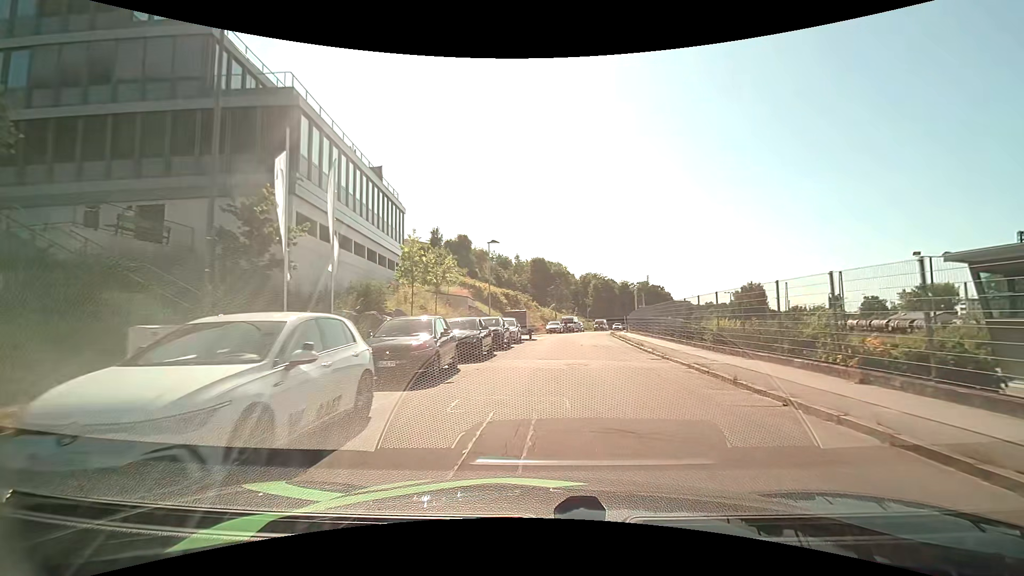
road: residential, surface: asphalt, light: Day
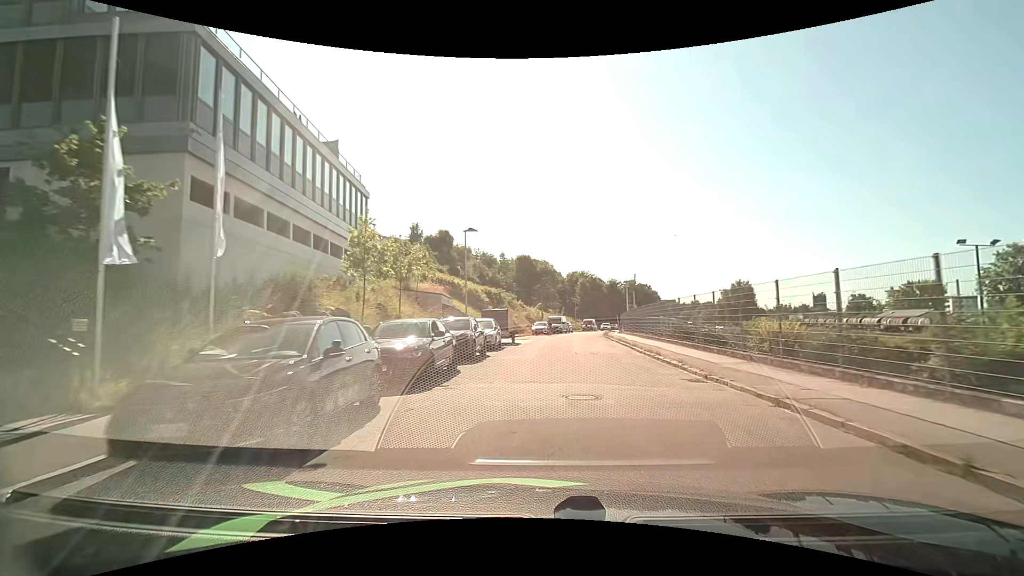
(+0.1, +5.7) m; +2°
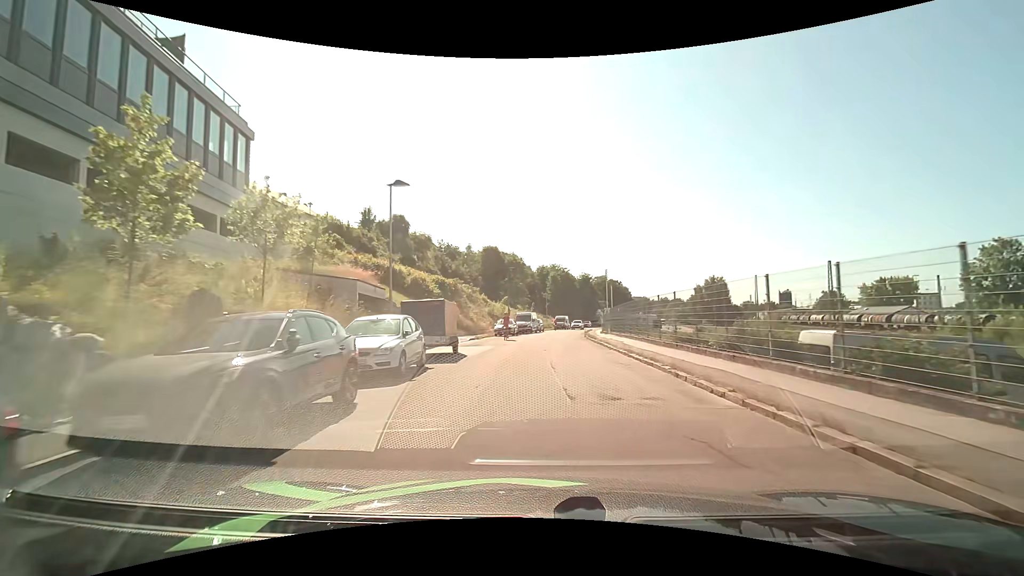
(+0.2, +11.6) m; +4°
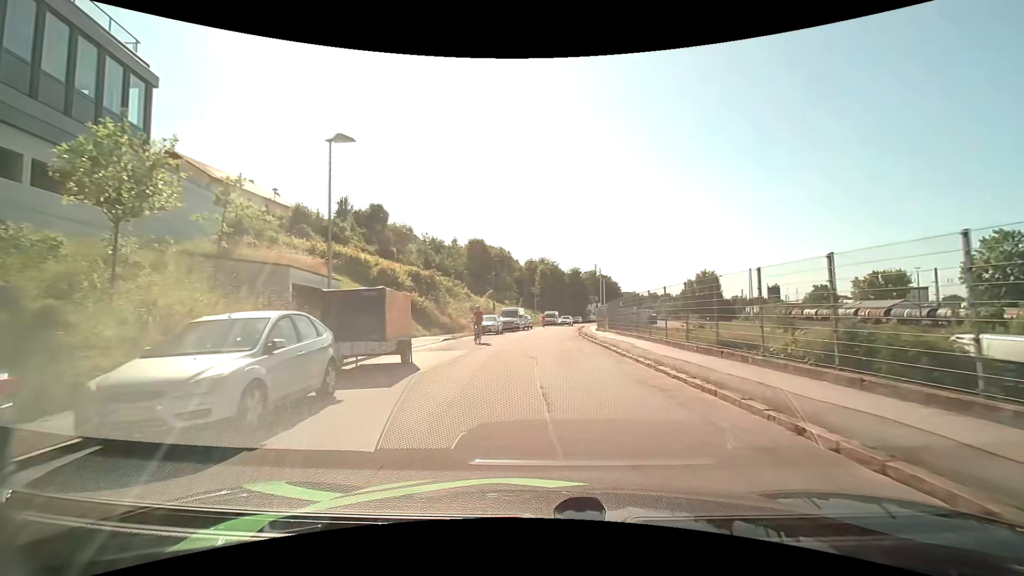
(0.0, +5.6) m; +1°
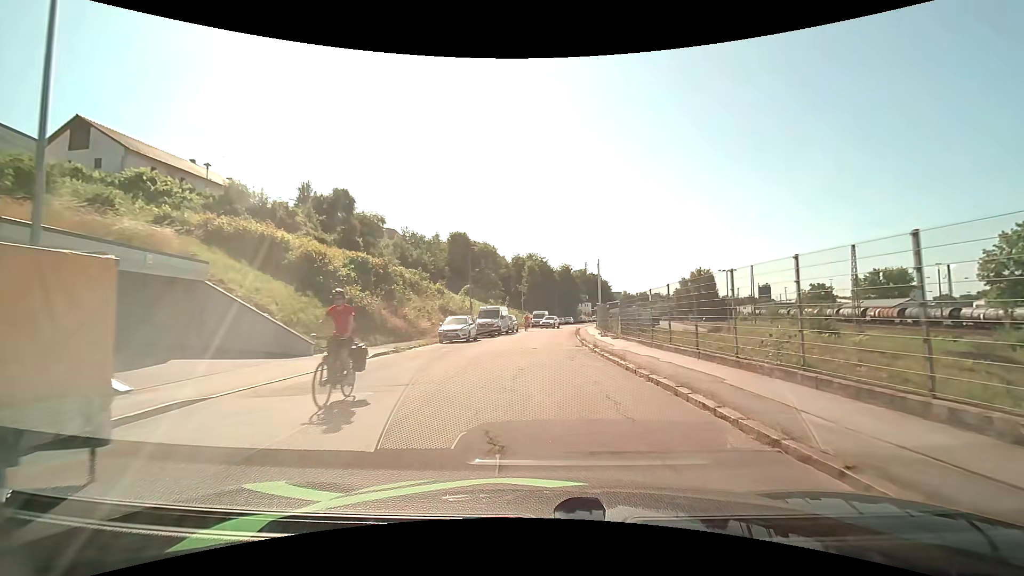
(+0.1, +10.1) m; +2°
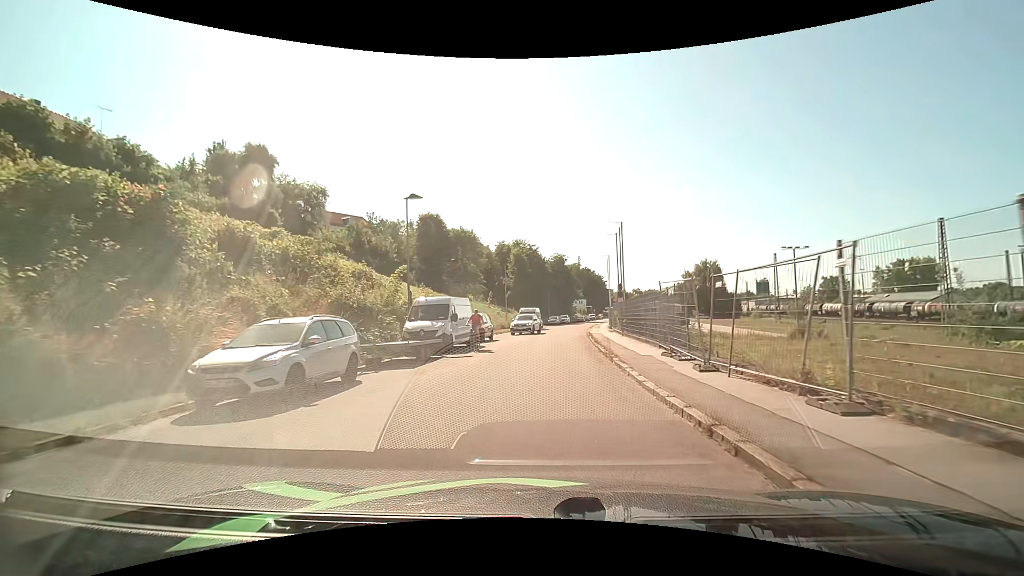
(0.0, +19.7) m; 0°
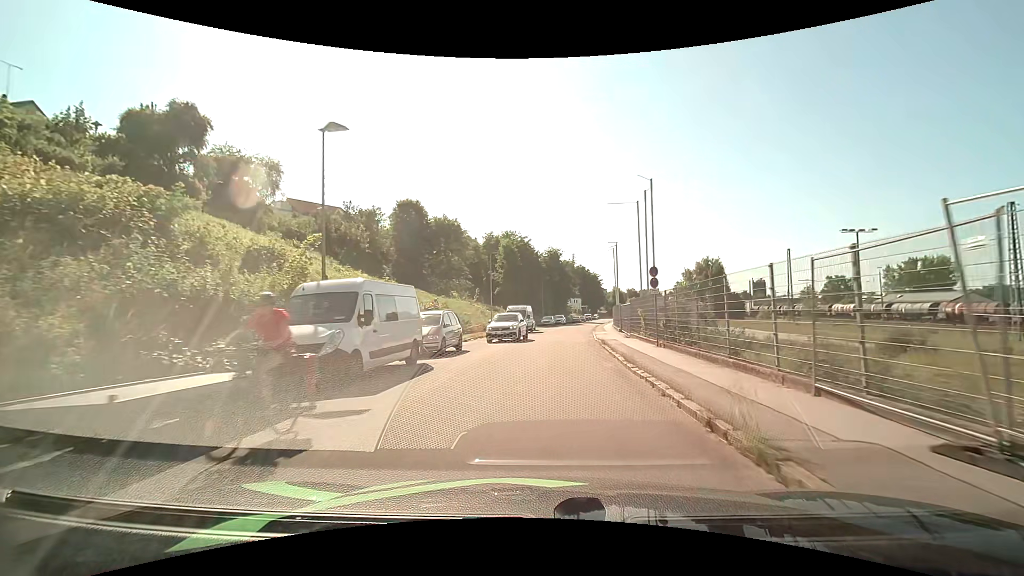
(+0.1, +10.2) m; +1°
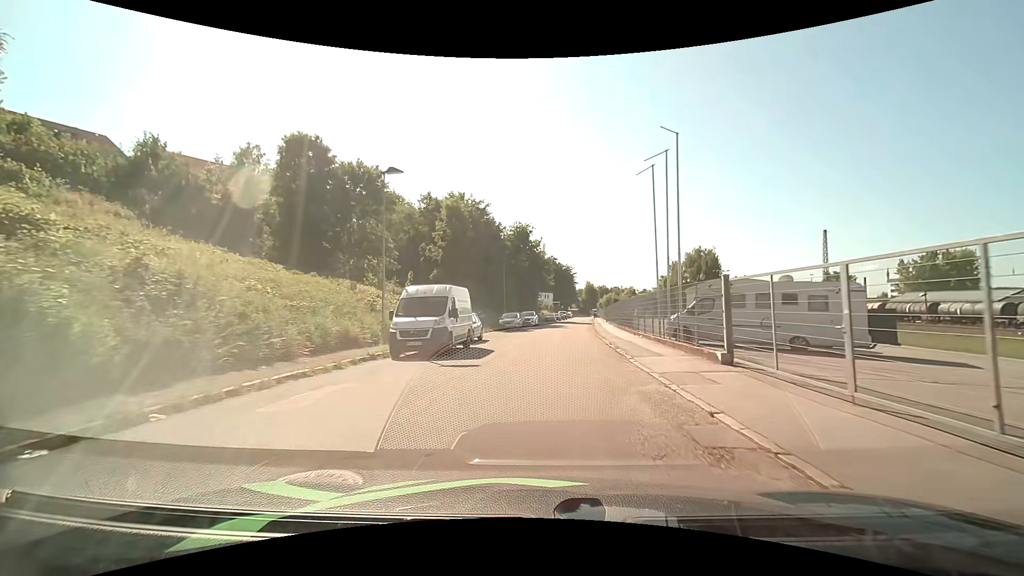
(+0.6, +27.3) m; +3°
(0, +10) (+1, +20) (+1, +30) (+2, +40) (+3, +50) (+4, +60) (+5, +70) (+6, +80) (+8, +90) (+9, +100) m
